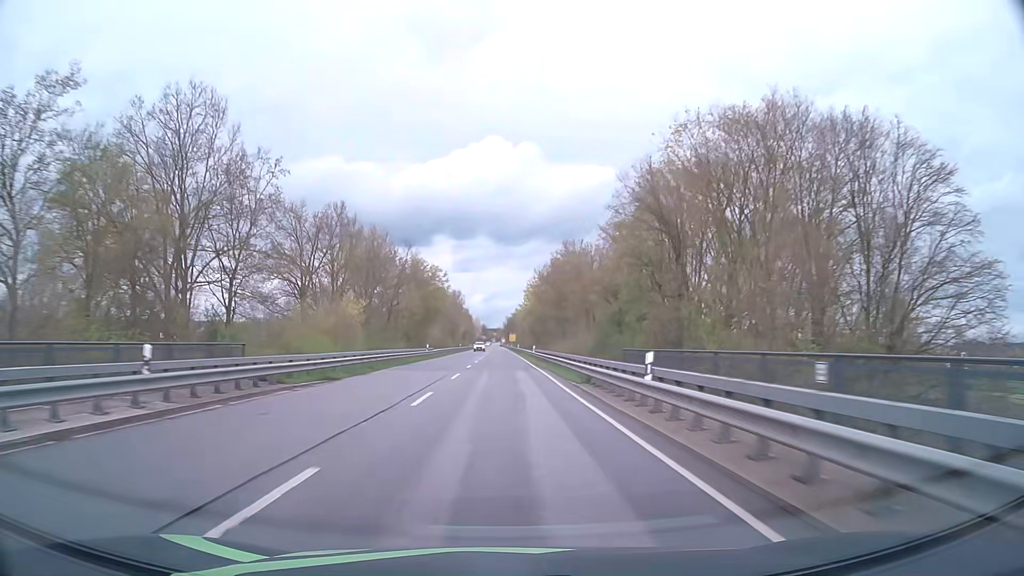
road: primary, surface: asphalt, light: Day
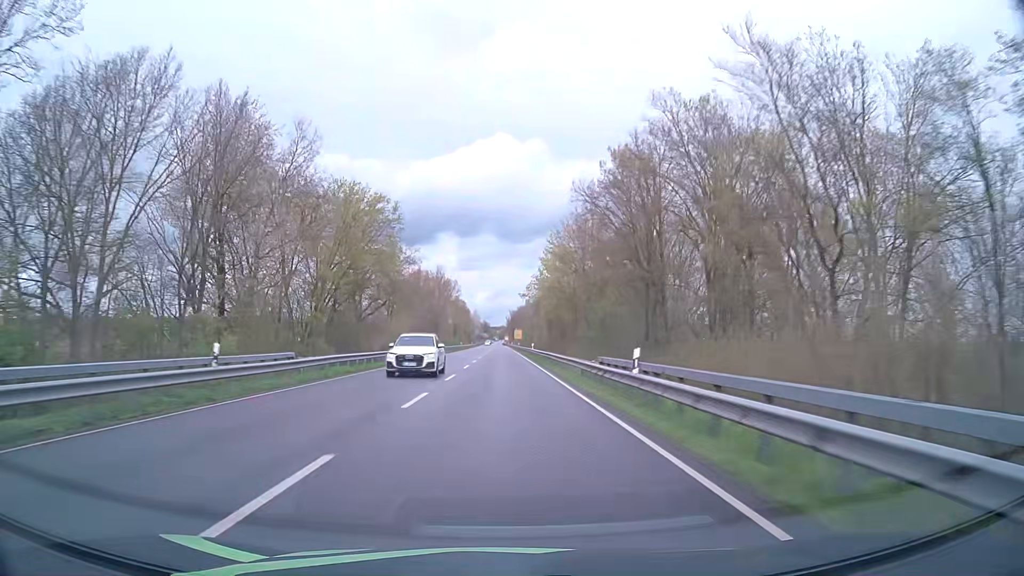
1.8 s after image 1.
(0.0, +47.3) m; 0°
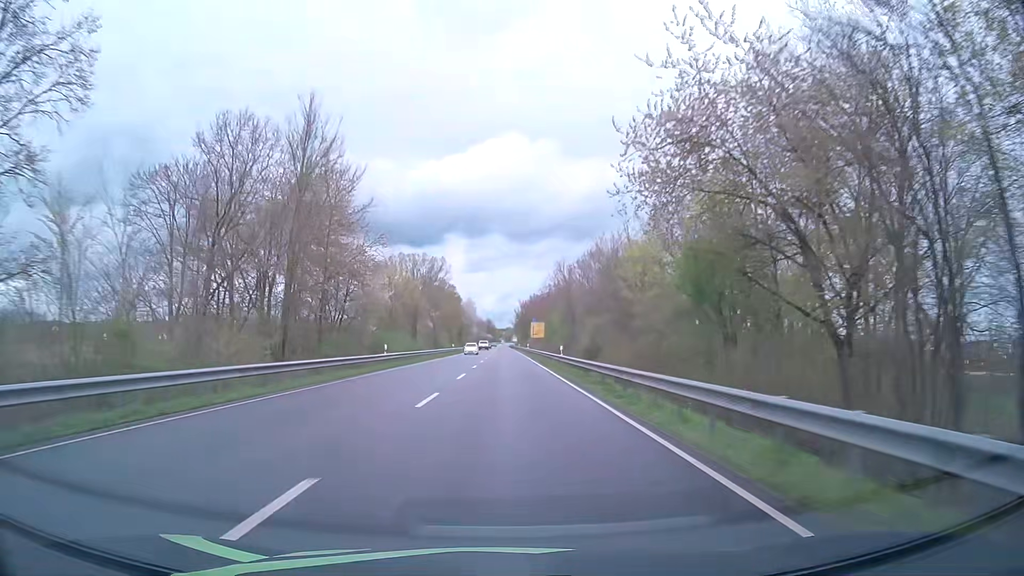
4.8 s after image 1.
(-0.6, +79.0) m; -1°
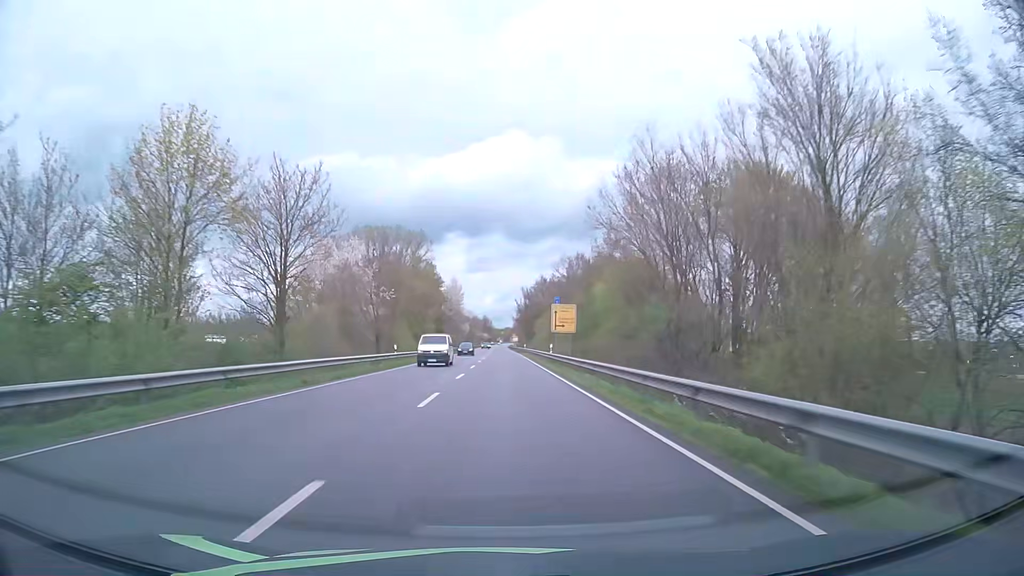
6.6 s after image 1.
(0.0, +47.3) m; 0°
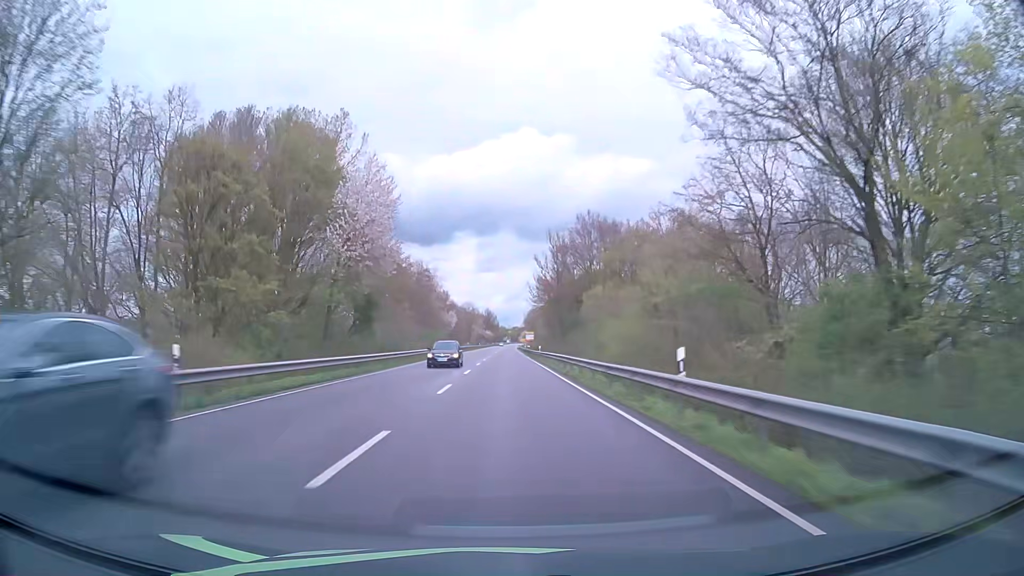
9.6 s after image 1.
(-0.6, +79.0) m; -1°
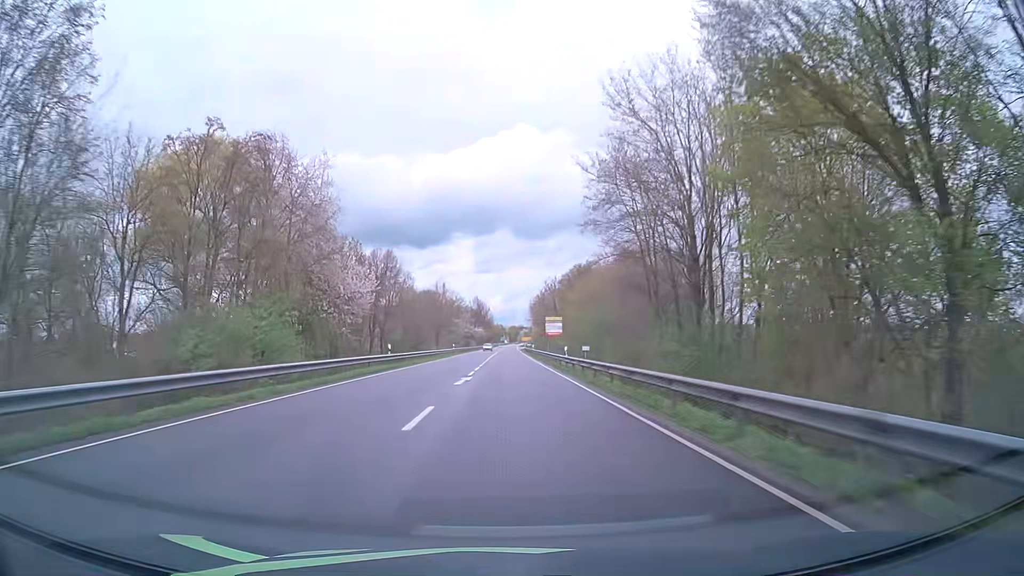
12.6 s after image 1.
(0.0, +78.9) m; 0°
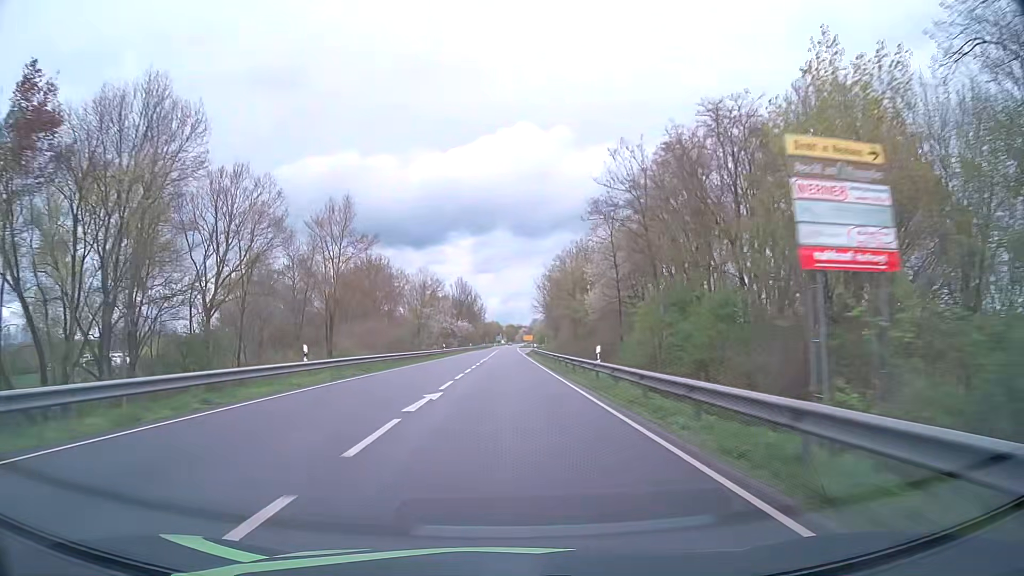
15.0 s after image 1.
(+0.2, +63.2) m; 0°
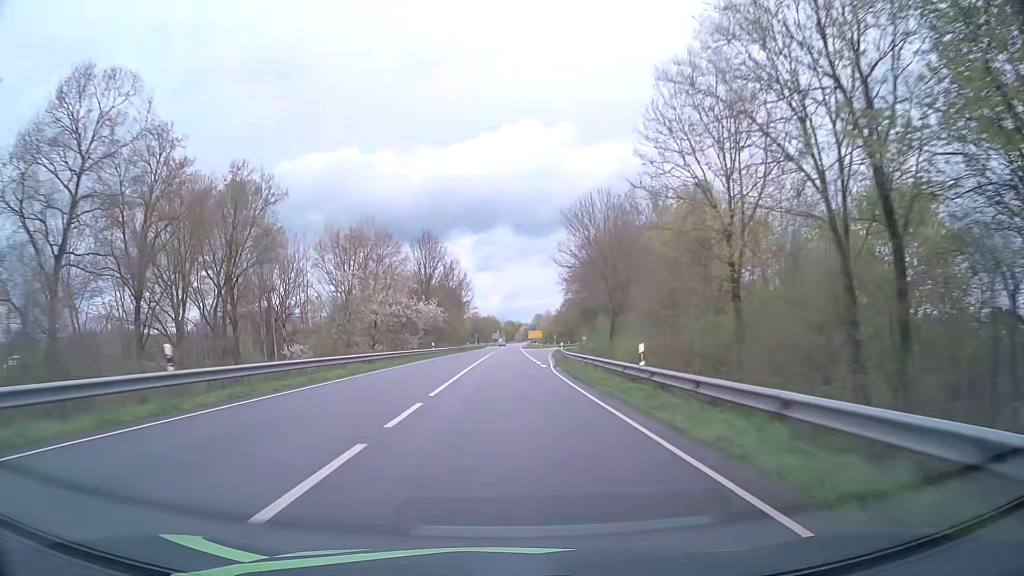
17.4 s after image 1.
(+0.2, +63.1) m; 0°
(0, +10) (0, +20) (0, +30) (0, +40) (0, +50) (0, +60) (0, +70) (0, +80) (0, +90) (+1, +100) m
